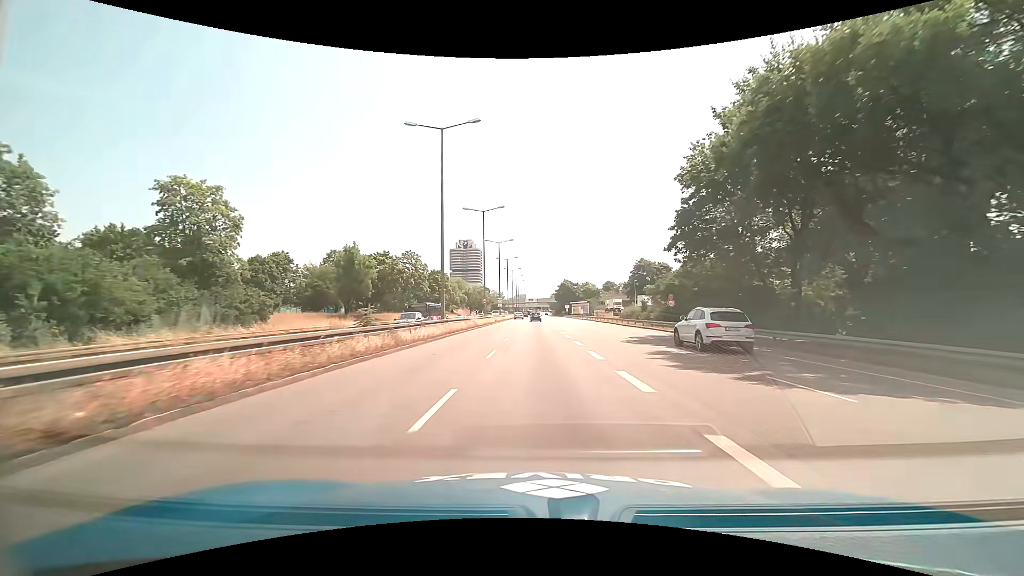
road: trunk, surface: asphalt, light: Day
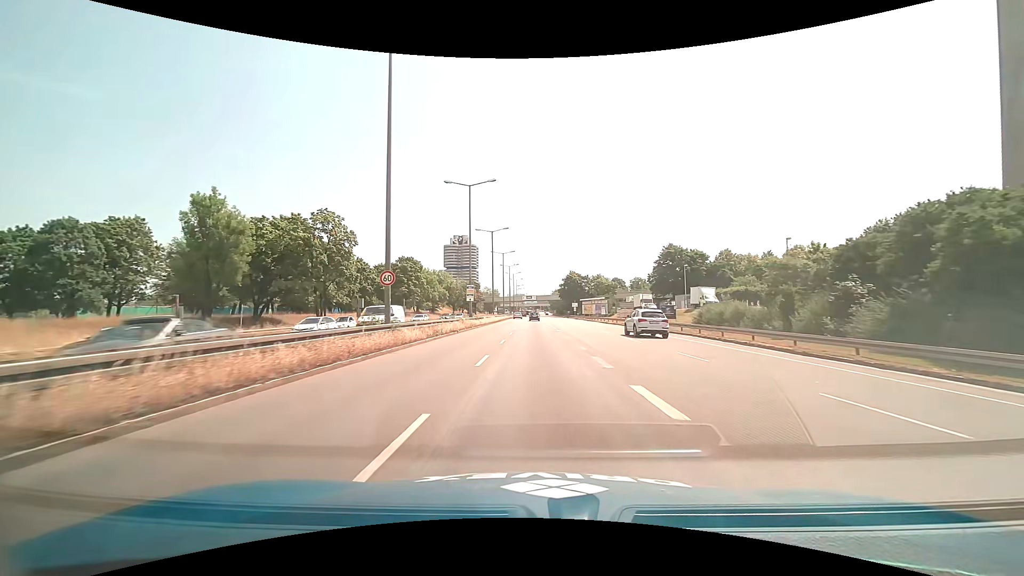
(0.0, +38.2) m; 0°
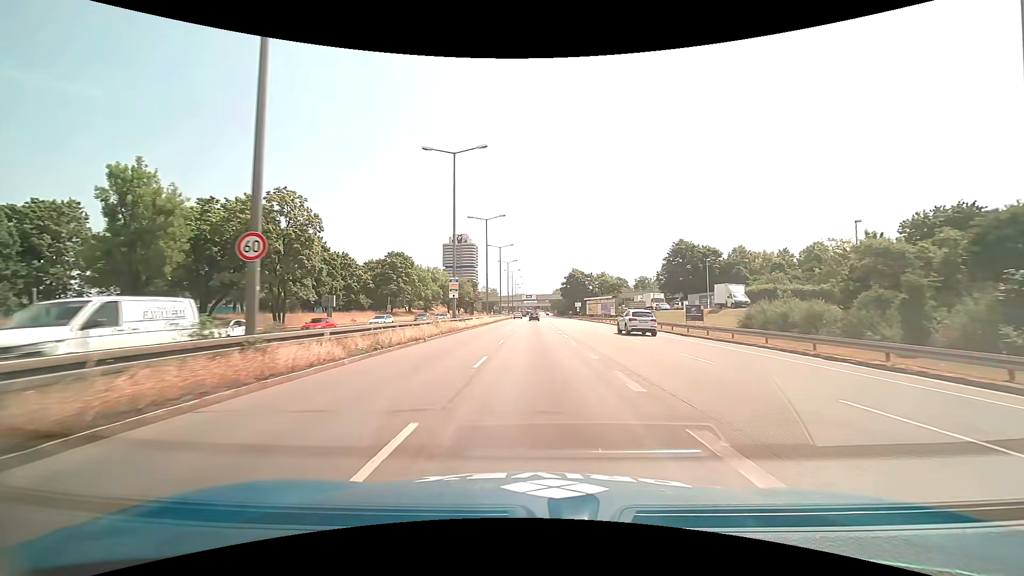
(0.0, +9.6) m; 0°
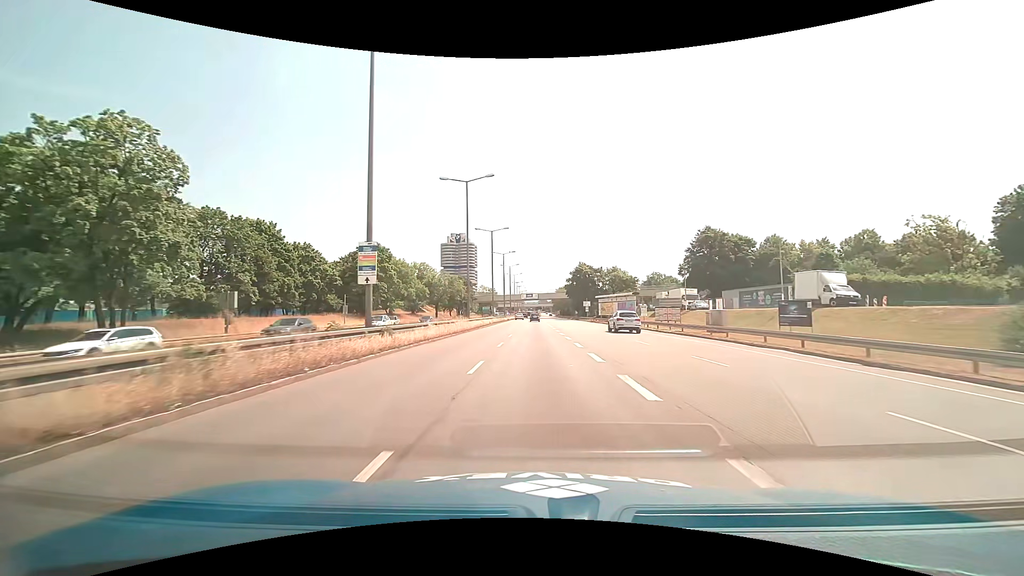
(-0.1, +19.1) m; 0°
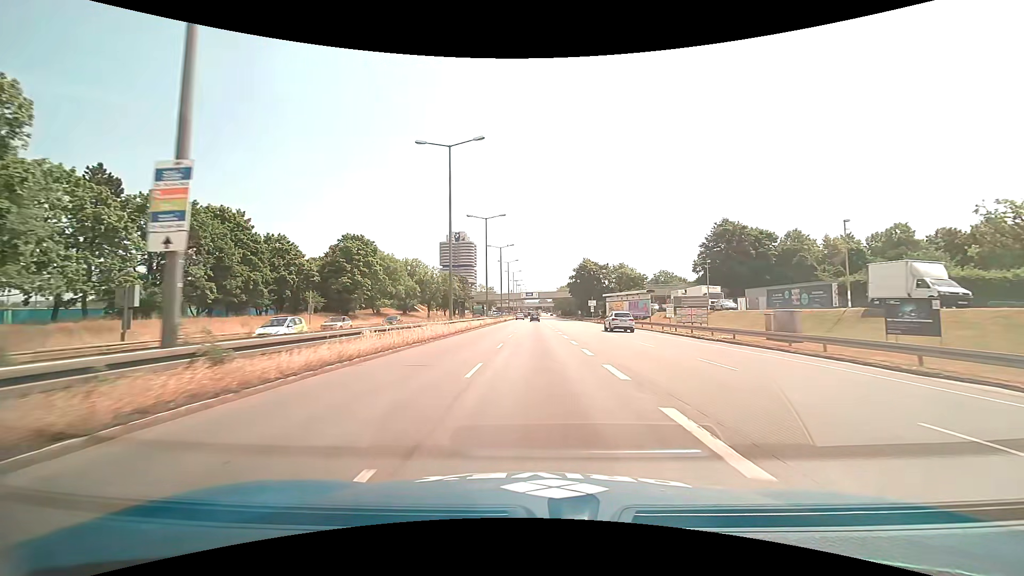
(0.0, +9.6) m; 0°
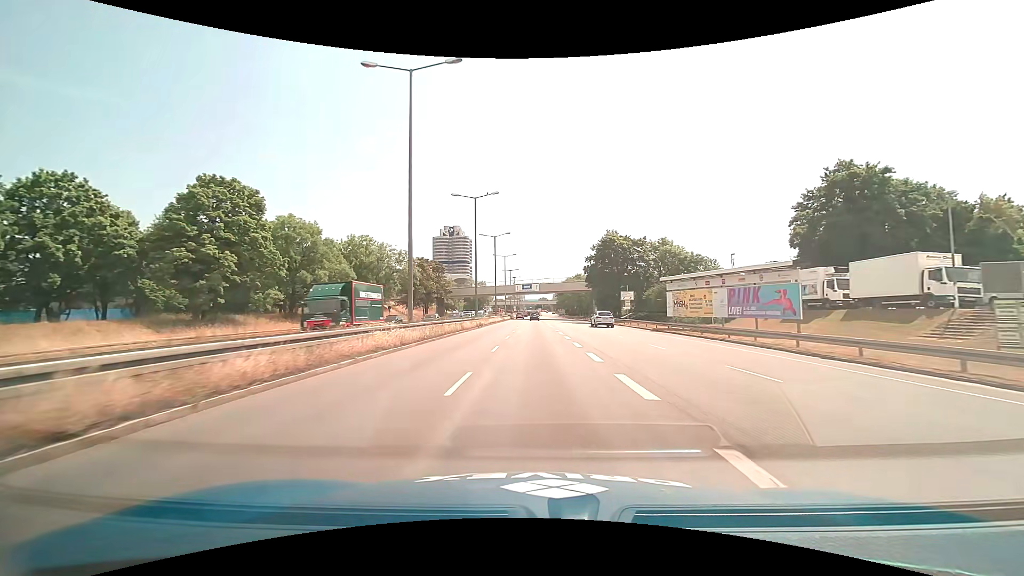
(0.0, +38.3) m; 0°
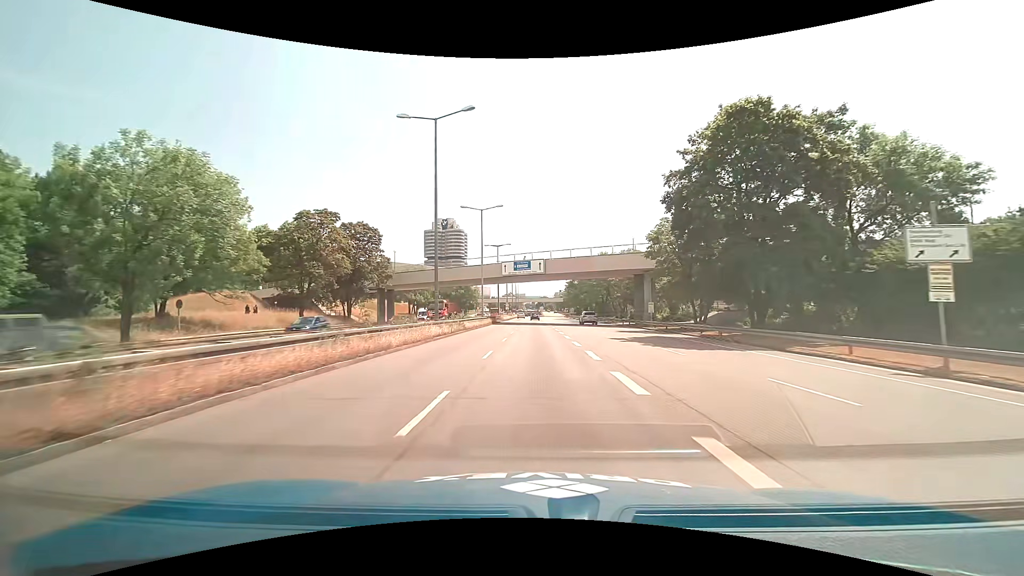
(0.0, +47.6) m; 0°
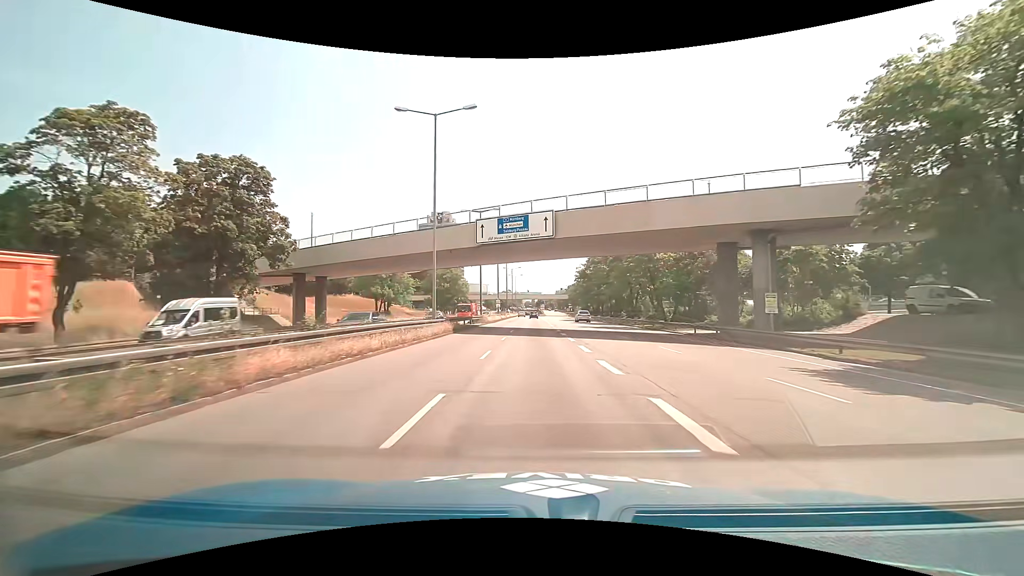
(0.0, +27.5) m; 0°
(0, +10) (0, +20) (0, +30) (0, +40) (0, +50) (0, +60) (+1, +70) (+1, +80) (+1, +90) (+1, +100) m
